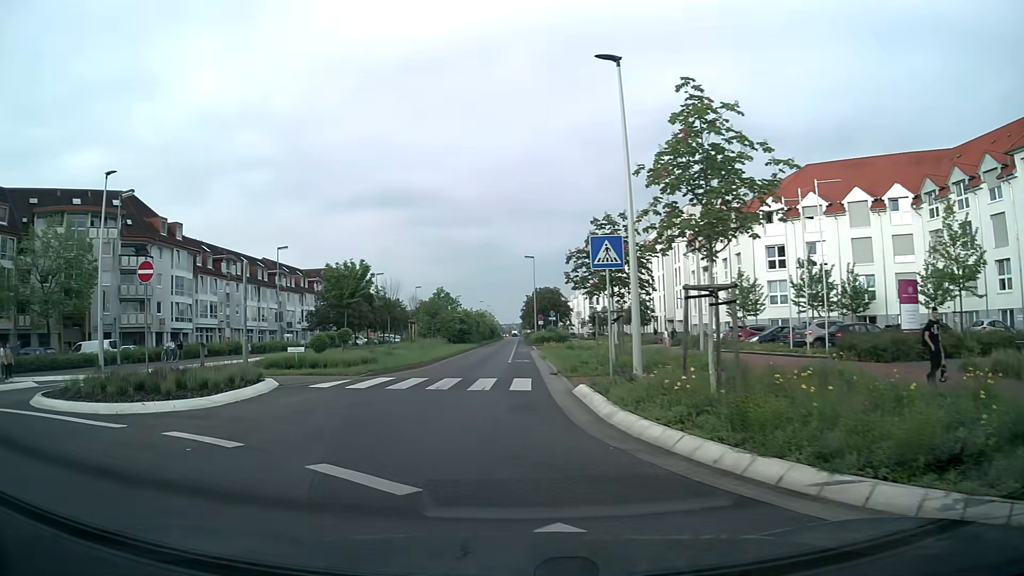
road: secondary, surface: asphalt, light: Day
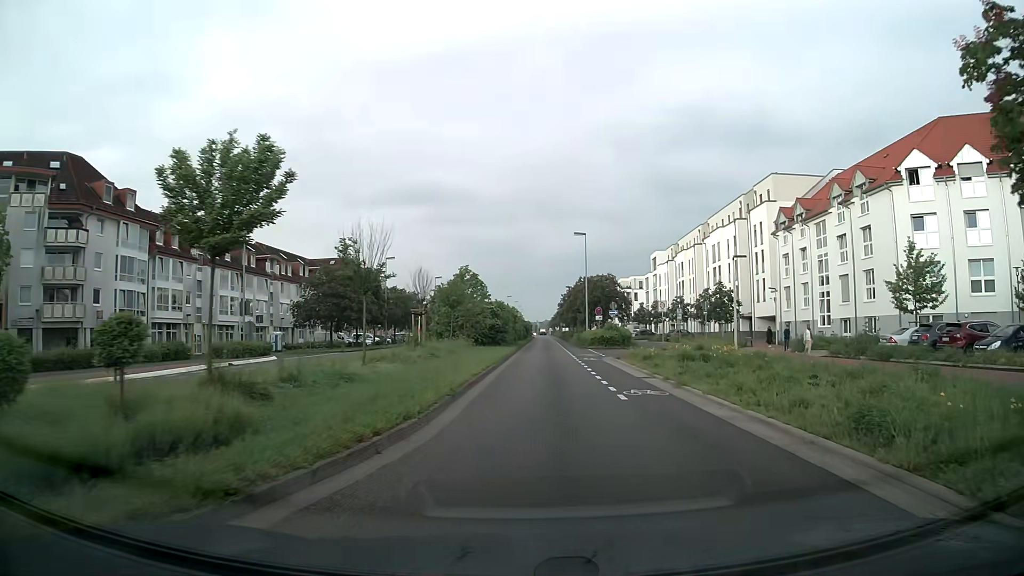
(-2.3, +18.3) m; -3°
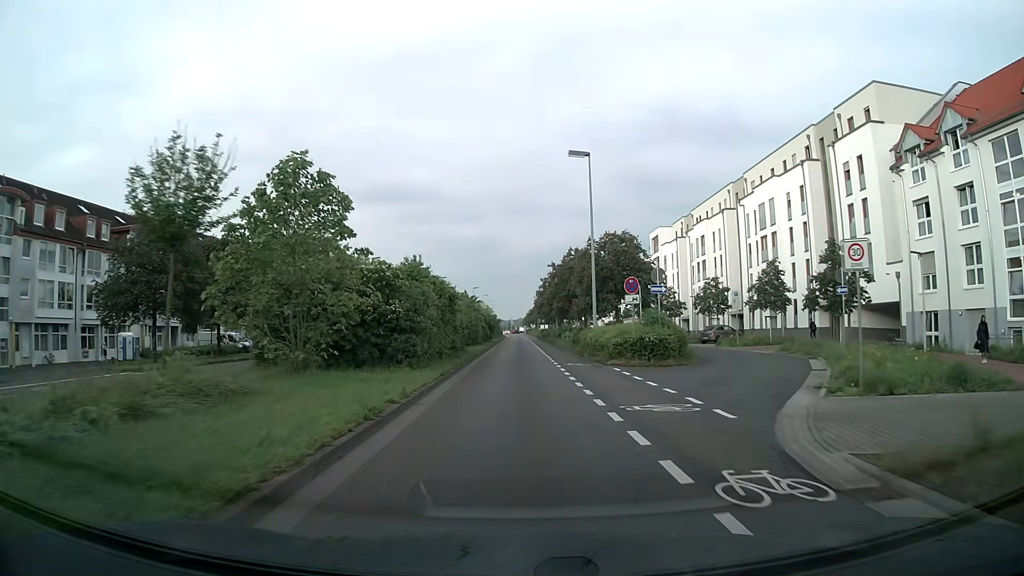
(+1.2, +28.2) m; +2°
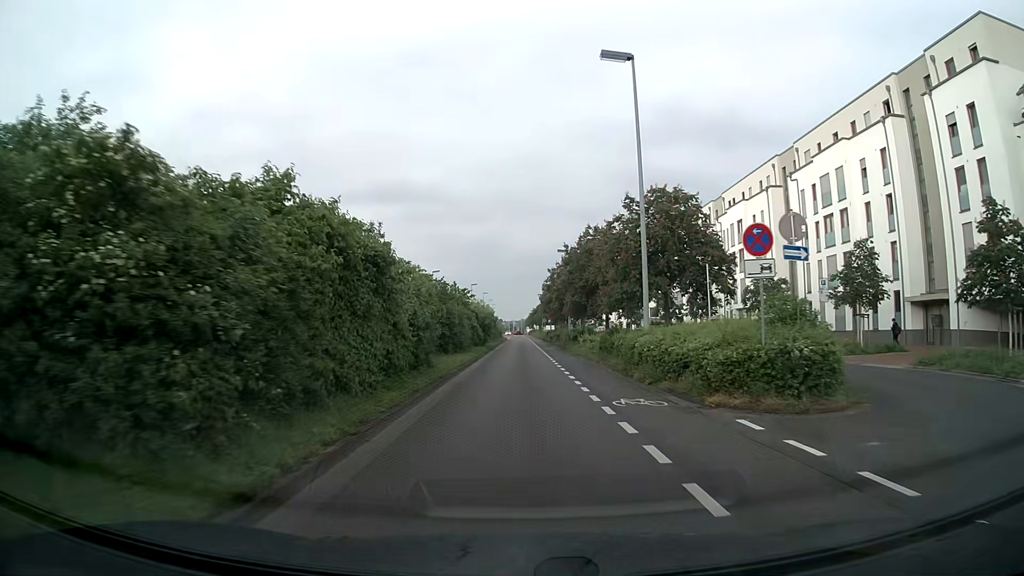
(0.0, +13.1) m; 0°
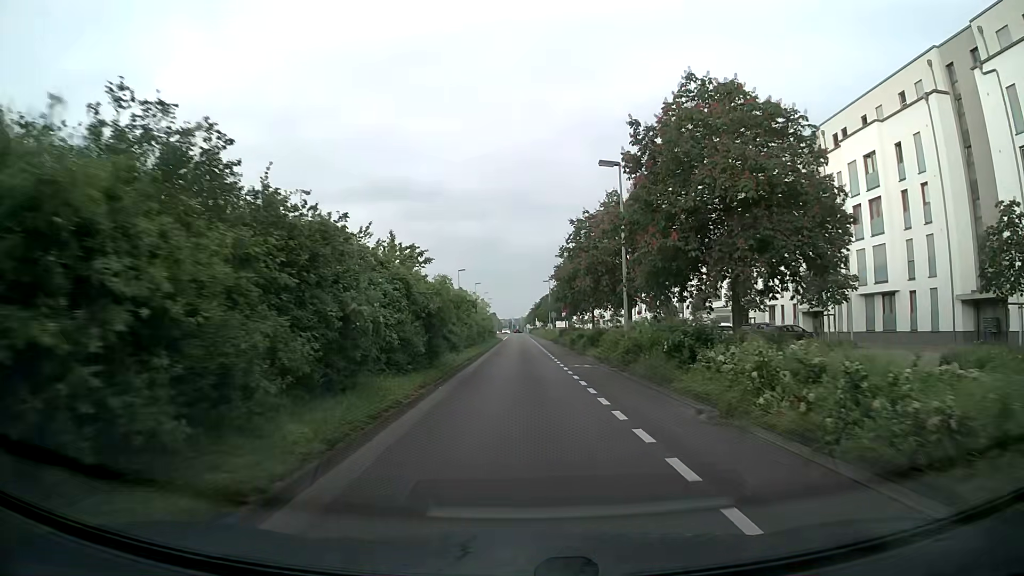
(-0.1, +27.2) m; 0°
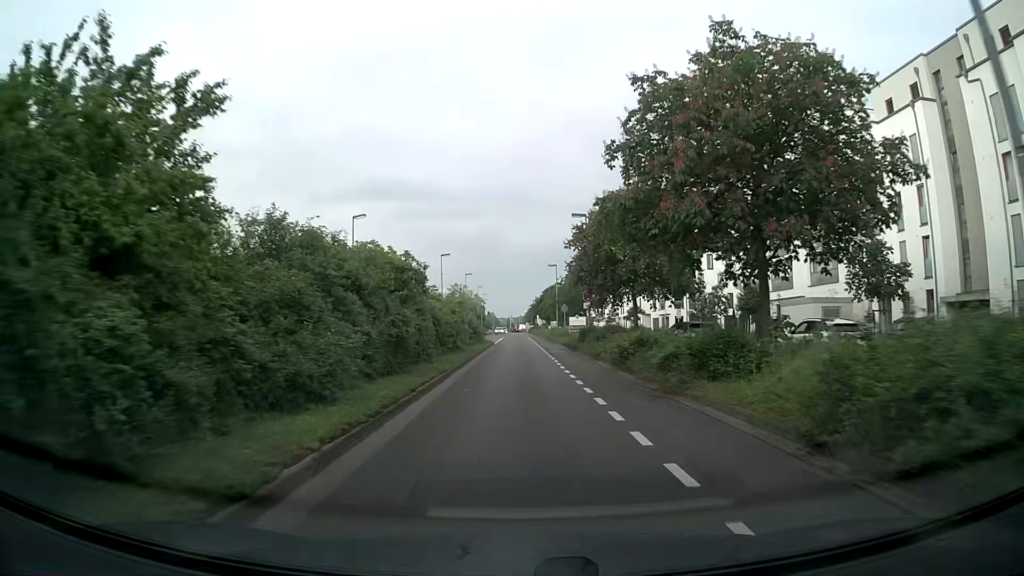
(+0.2, +20.5) m; +1°
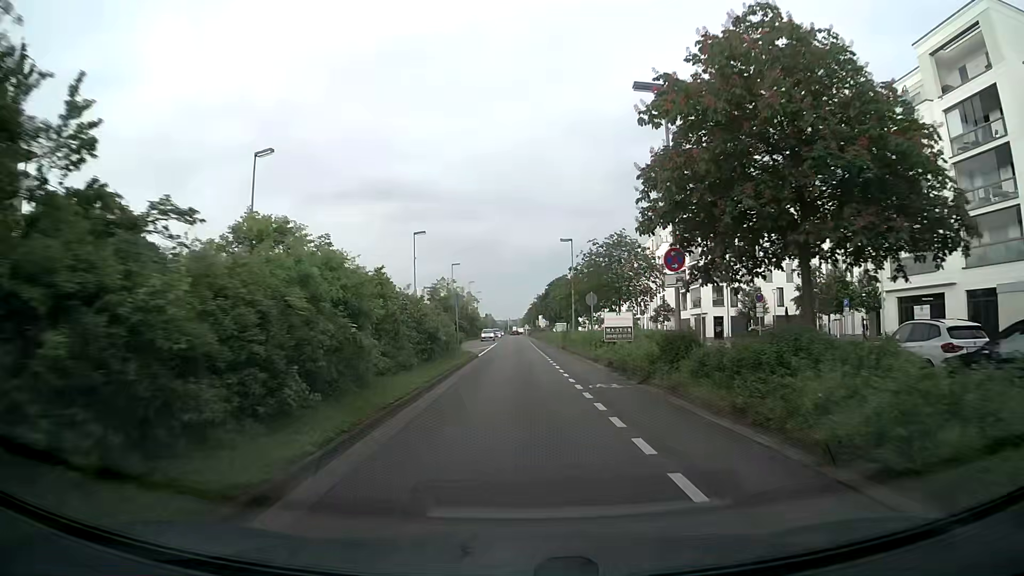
(-0.1, +20.8) m; 0°
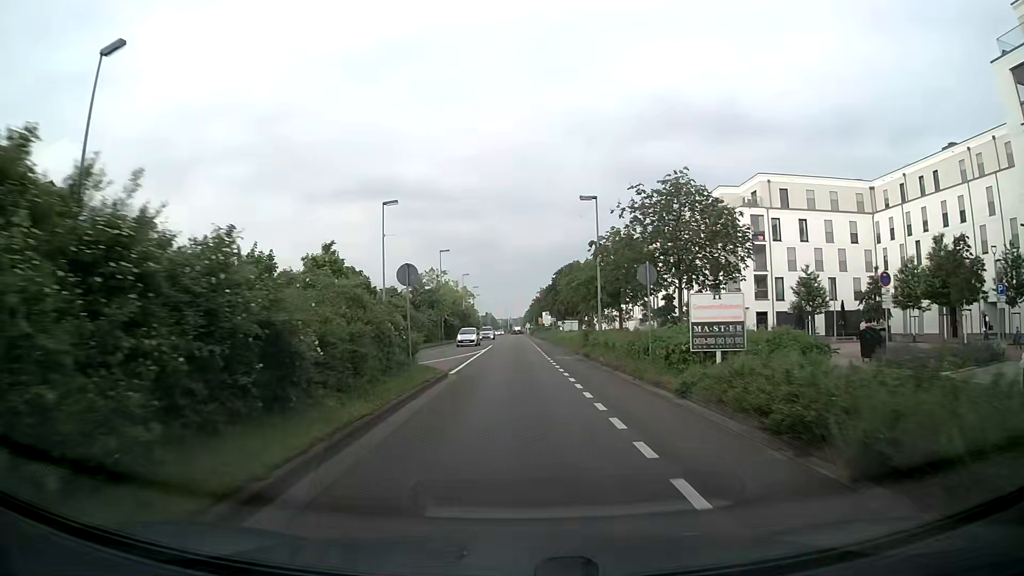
(+0.1, +14.6) m; 0°
